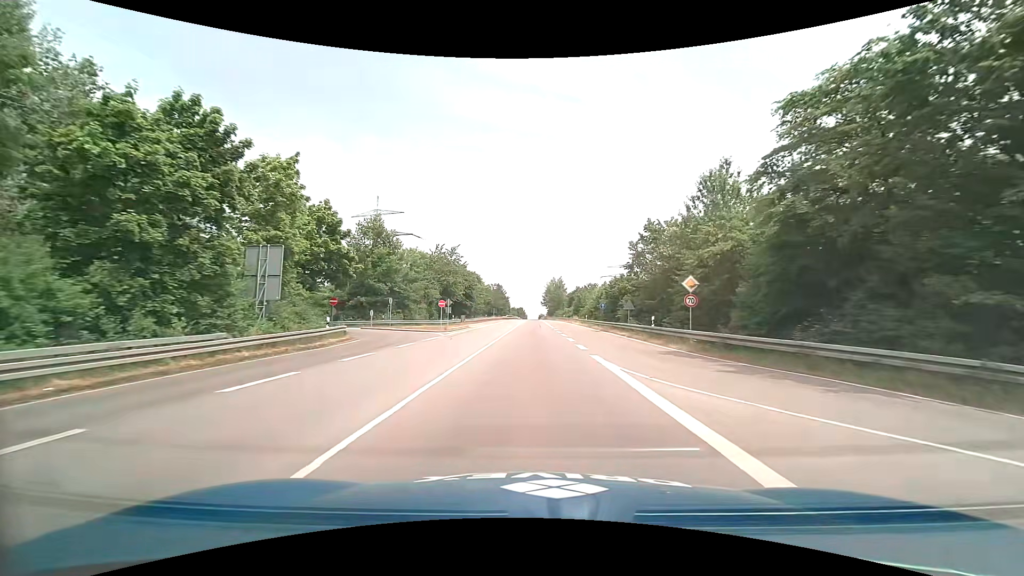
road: primary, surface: asphalt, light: Day
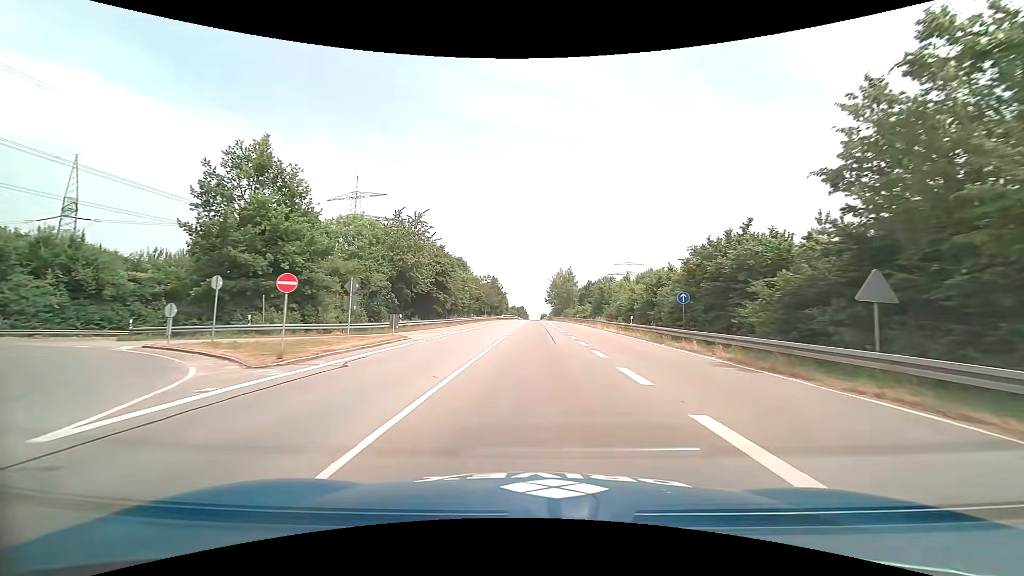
(-0.2, +27.9) m; 0°
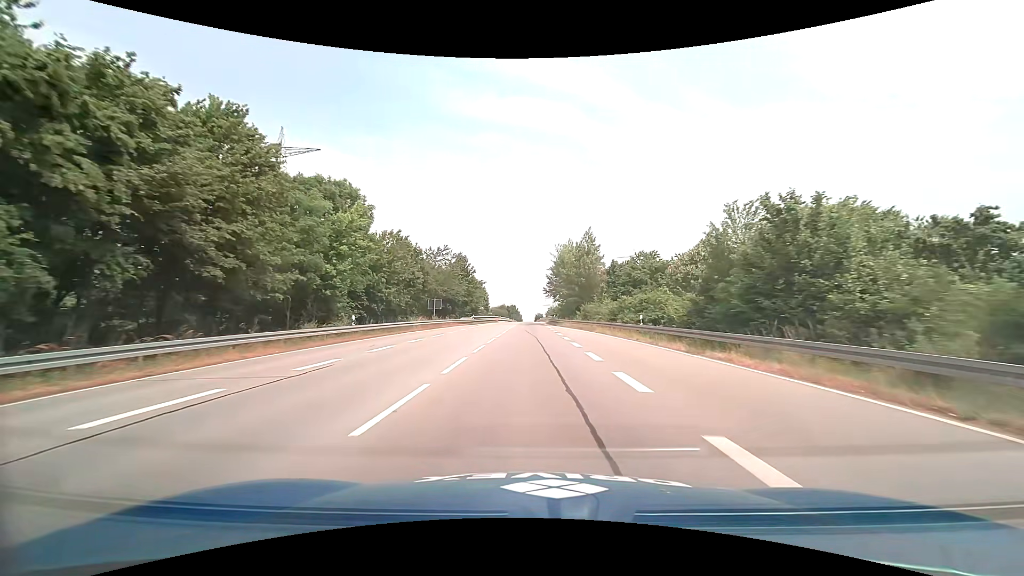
(+0.5, +49.5) m; +1°
(0, +10) (0, +20) (0, +30) (-1, +40) (-1, +50) (-1, +60) (-1, +70) (-1, +80) (-1, +90) (-1, +100) m
